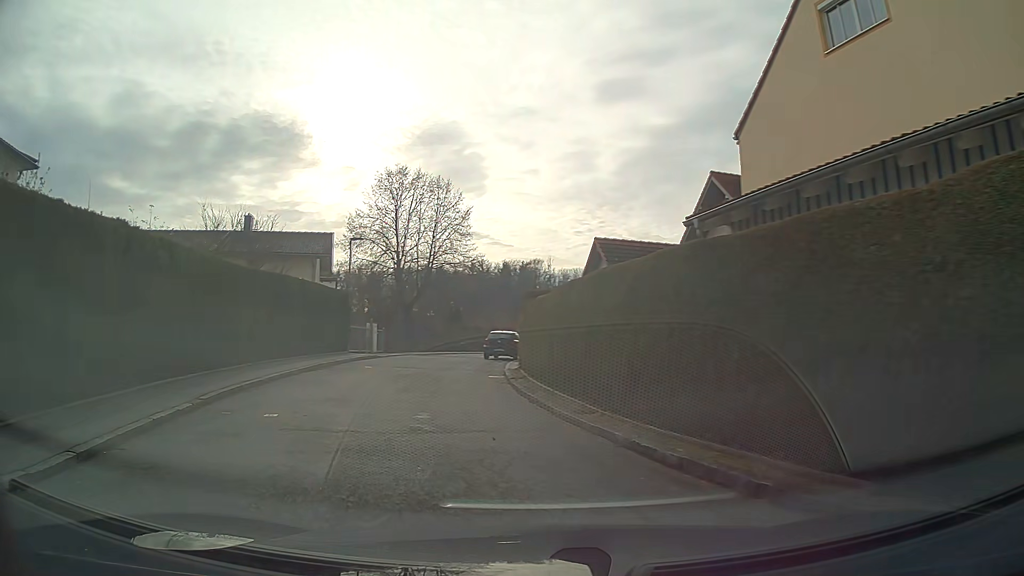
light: Day
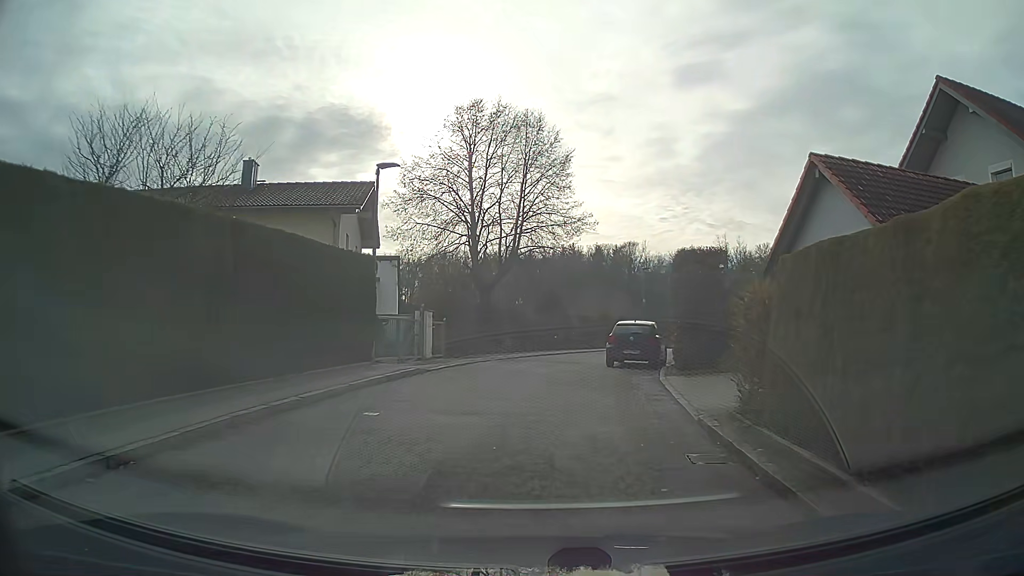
(-1.1, +13.0) m; -4°
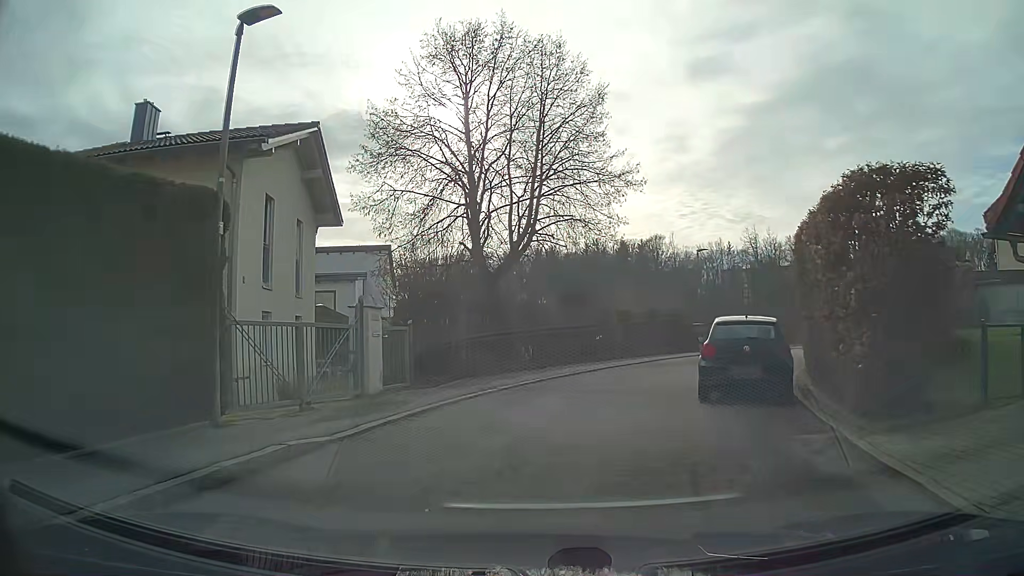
(-0.1, +9.5) m; -2°
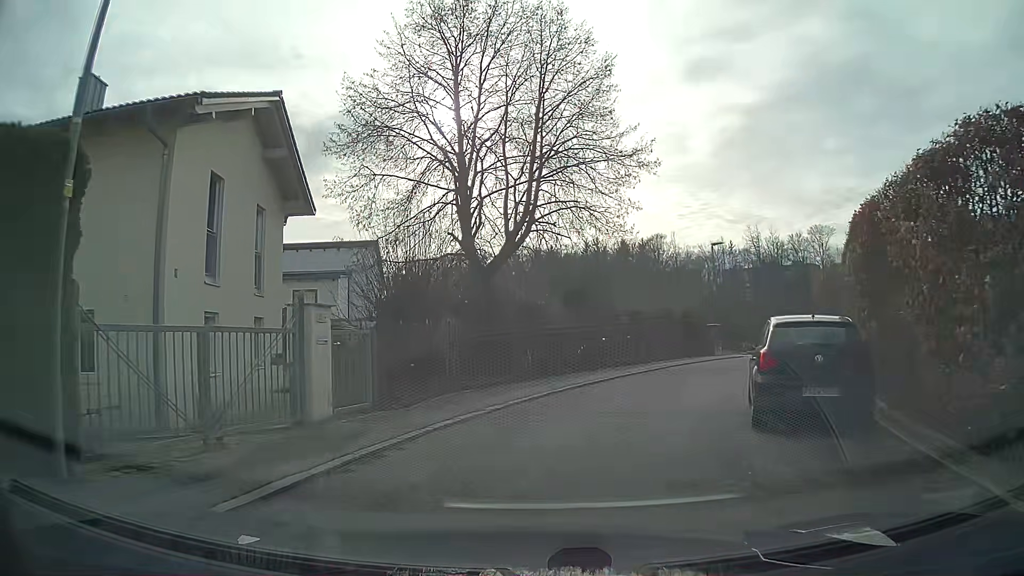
(0.0, +3.0) m; +1°
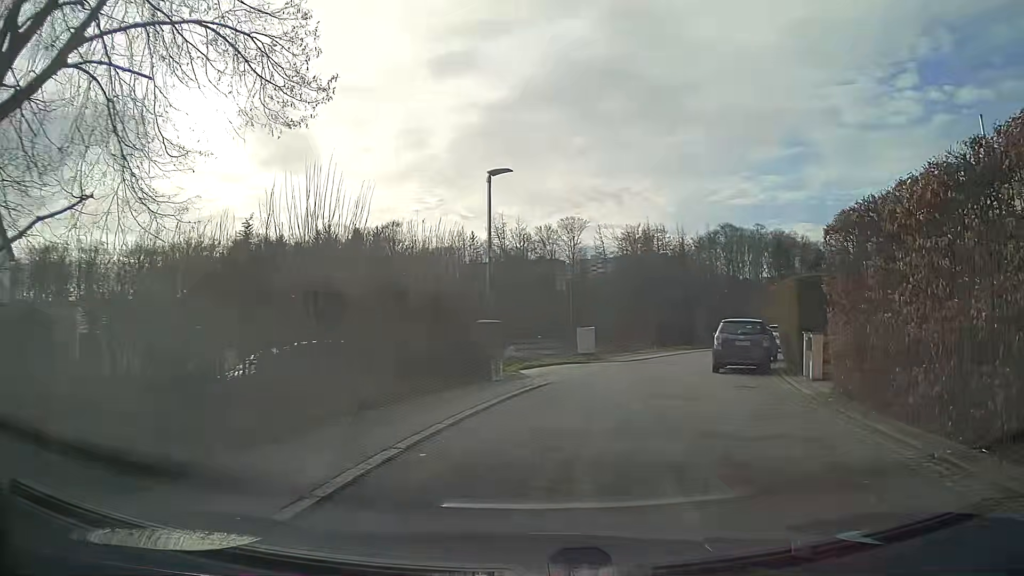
(+2.5, +14.1) m; +24°
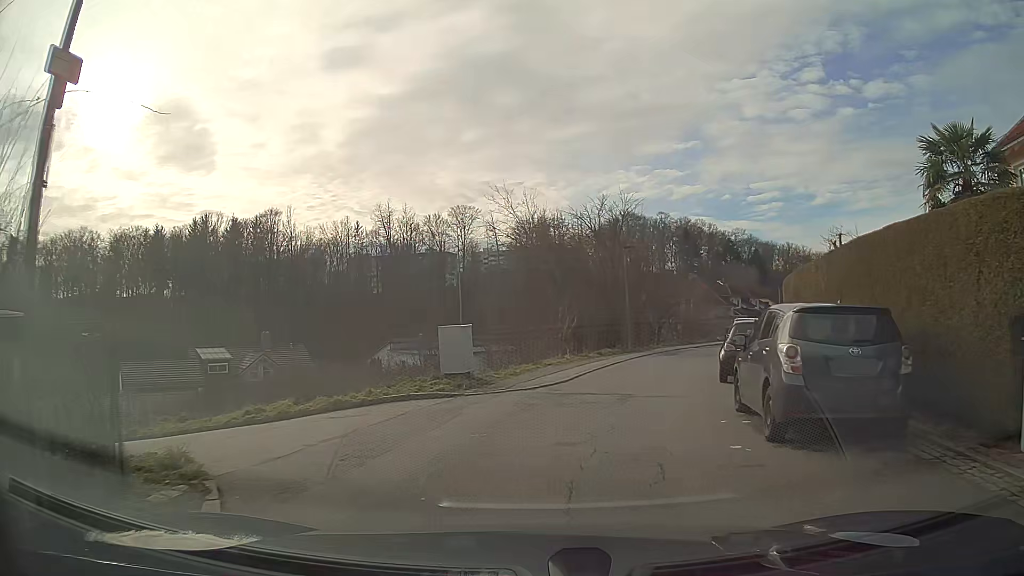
(+1.0, +12.6) m; +8°
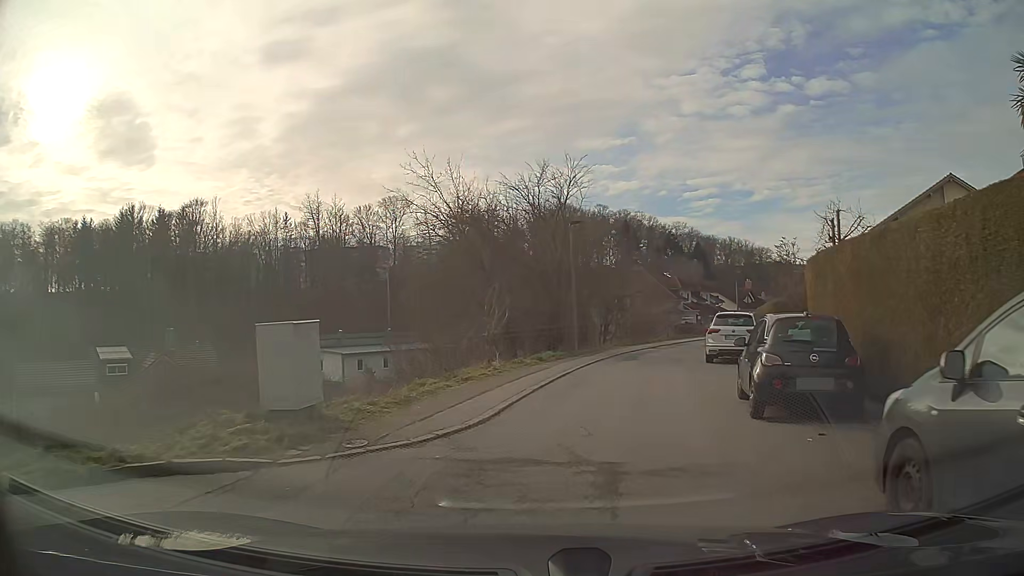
(+0.4, +6.8) m; +6°
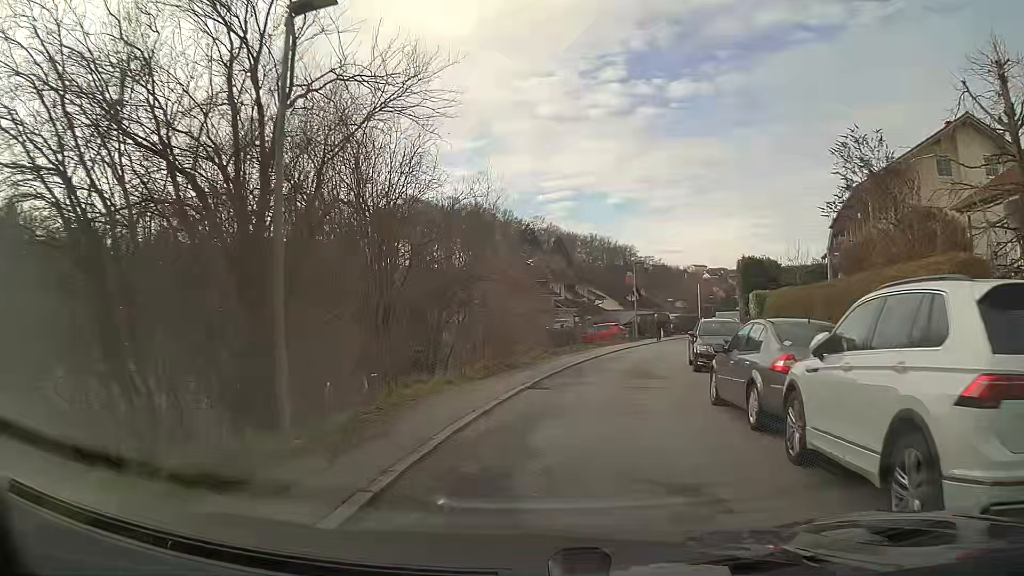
(+2.2, +18.5) m; +12°
(+1, +10) (+2, +20) (+4, +30) (+7, +39) (+11, +49) (+14, +58) (+18, +67) (+22, +76) (+26, +85) (+31, +94) m
